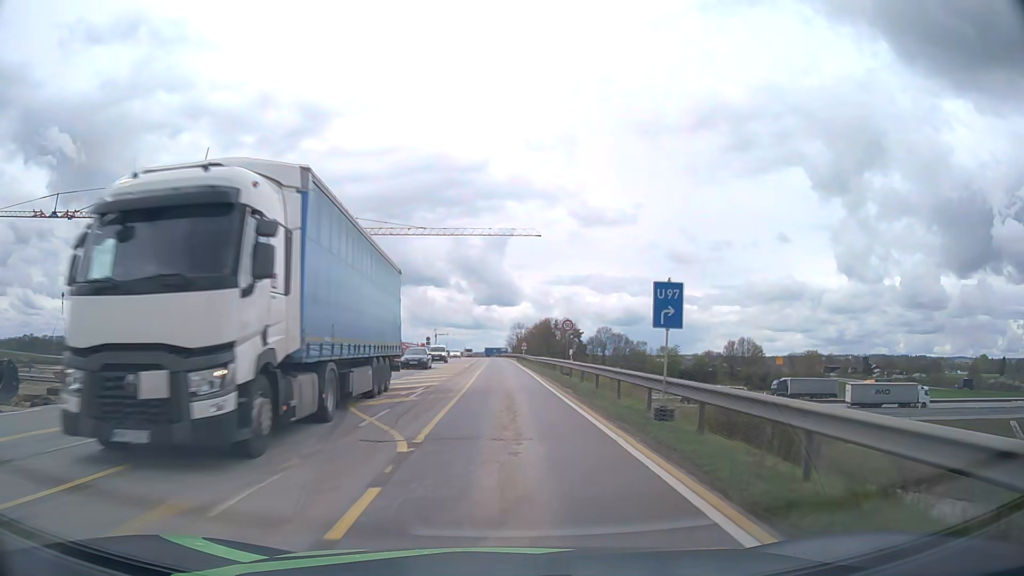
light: Day
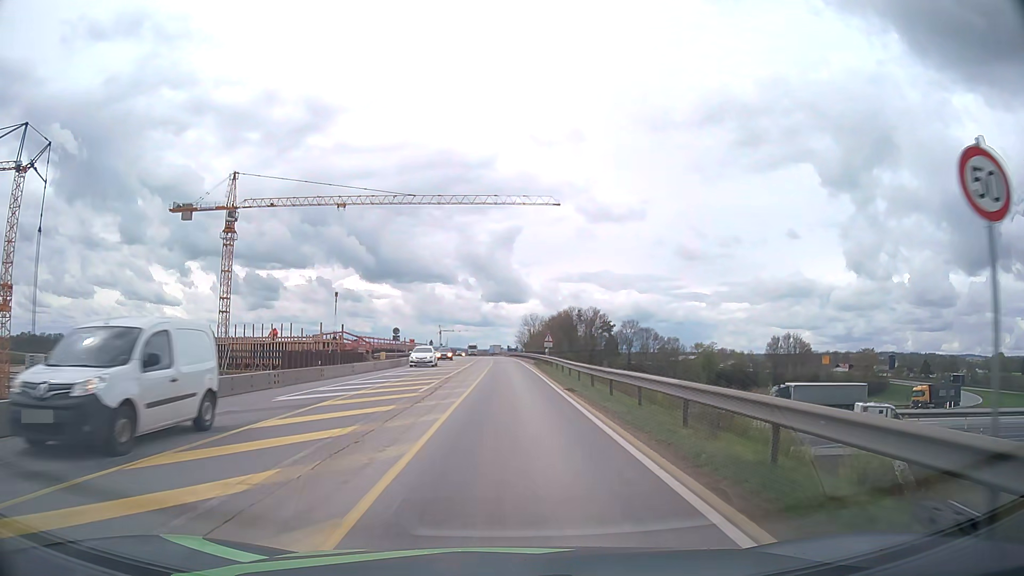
(-0.2, +31.4) m; -1°
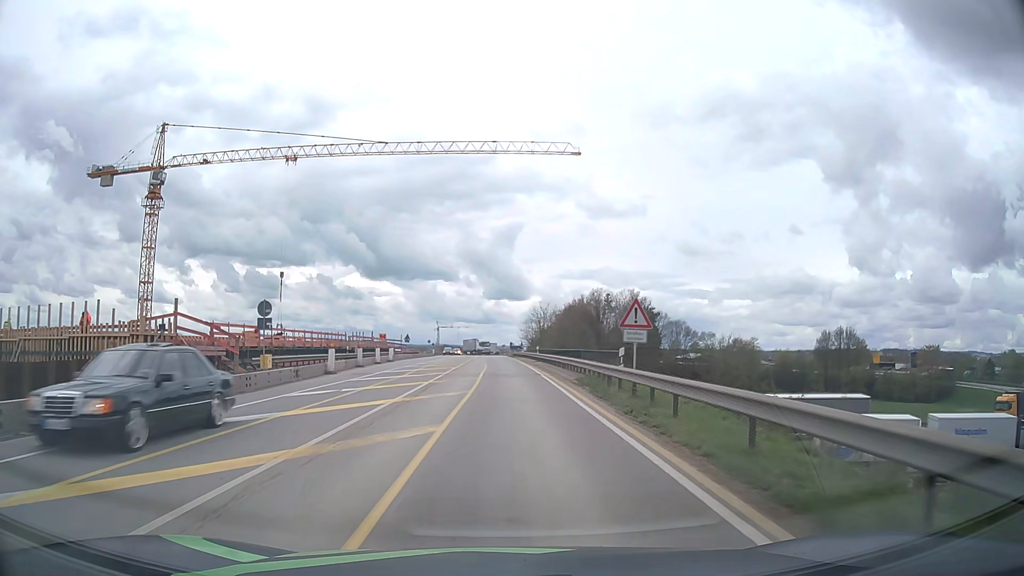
(0.0, +31.5) m; 0°
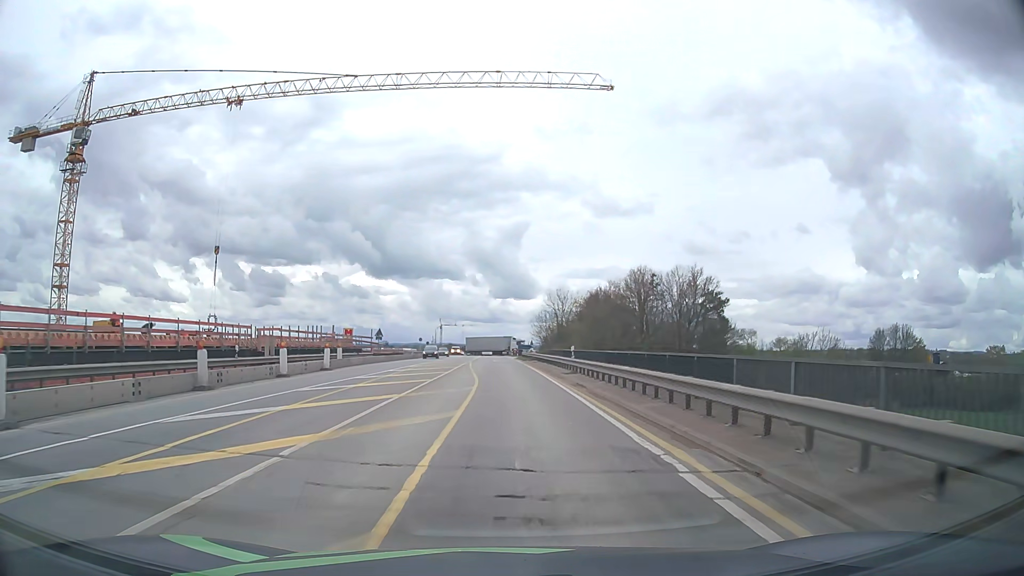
(-0.1, +23.8) m; -1°
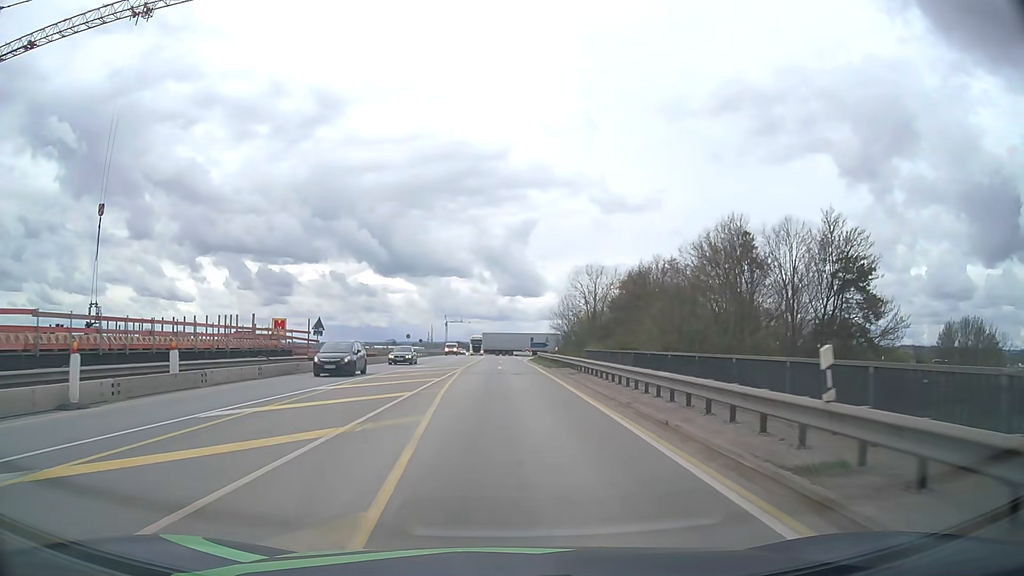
(-0.1, +23.8) m; -1°
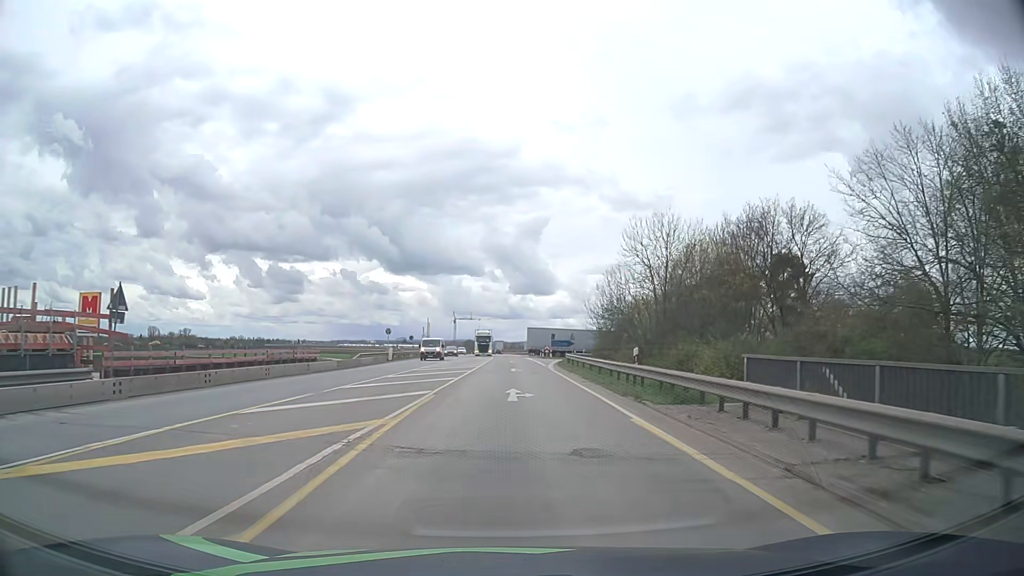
(-0.2, +23.7) m; -1°
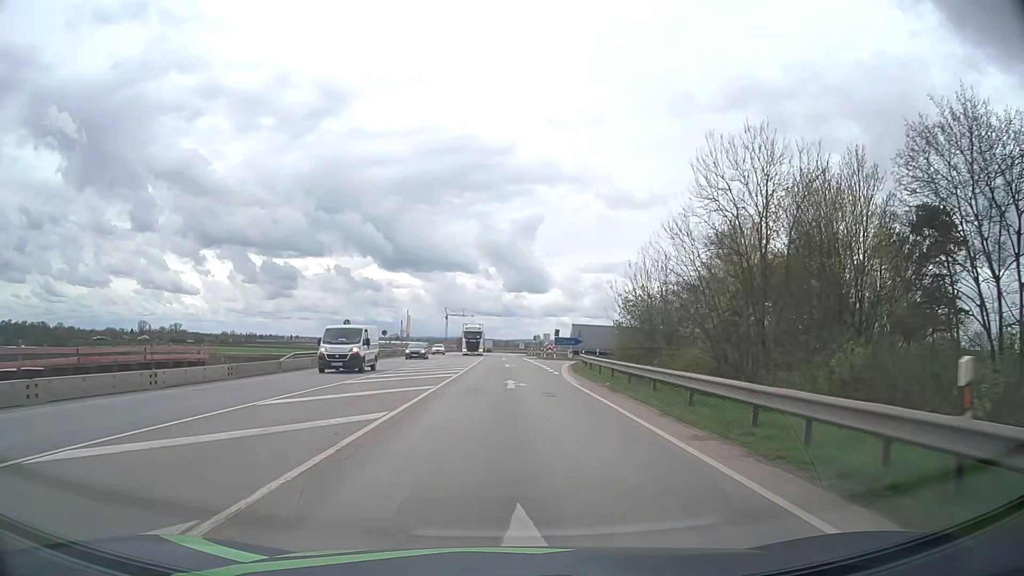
(0.0, +15.5) m; 0°
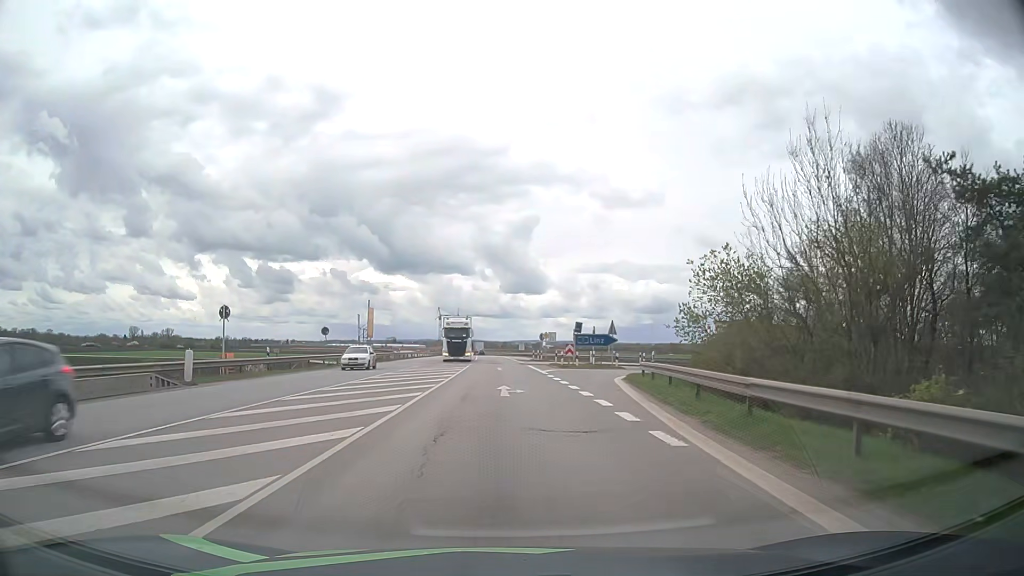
(+0.2, +23.0) m; 0°
(0, +10) (0, +20) (0, +30) (0, +40) (0, +50) (-1, +60) (-1, +70) (-1, +80) (-1, +90) (-2, +100) m
